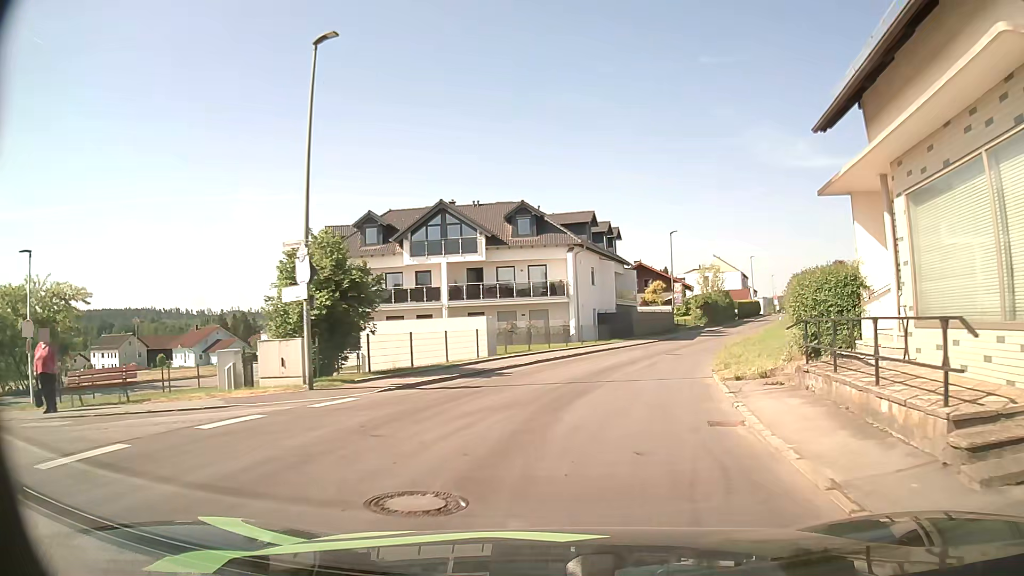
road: tertiary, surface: asphalt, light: Day
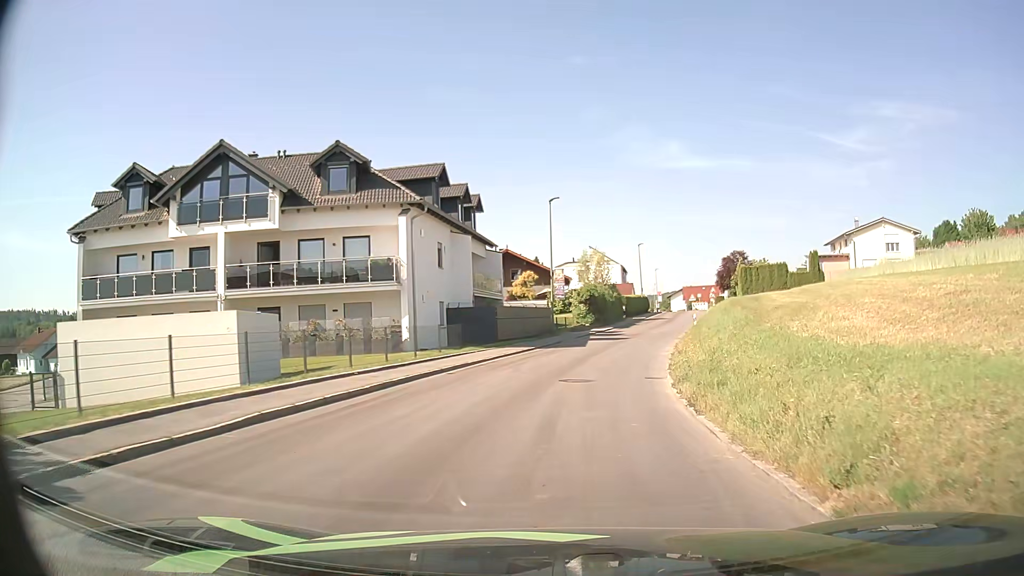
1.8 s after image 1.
(+1.6, +14.2) m; +12°
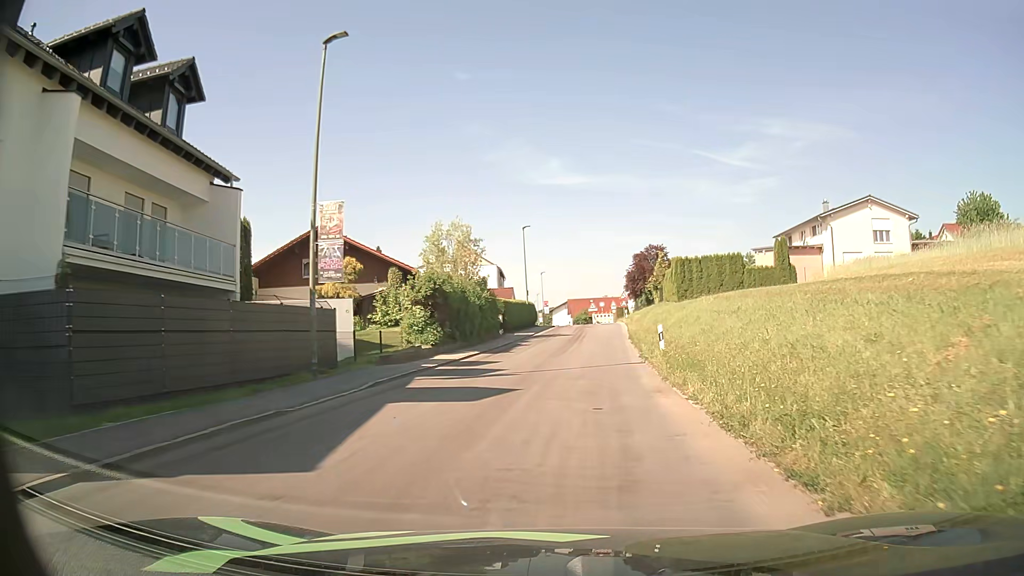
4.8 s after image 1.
(+2.6, +24.5) m; +10°
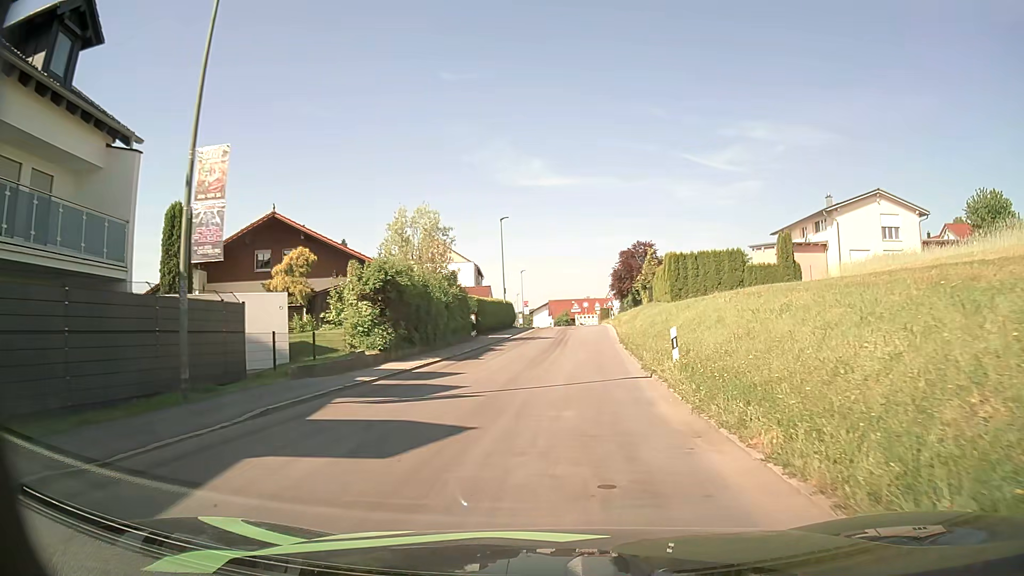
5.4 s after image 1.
(+0.1, +5.0) m; +2°
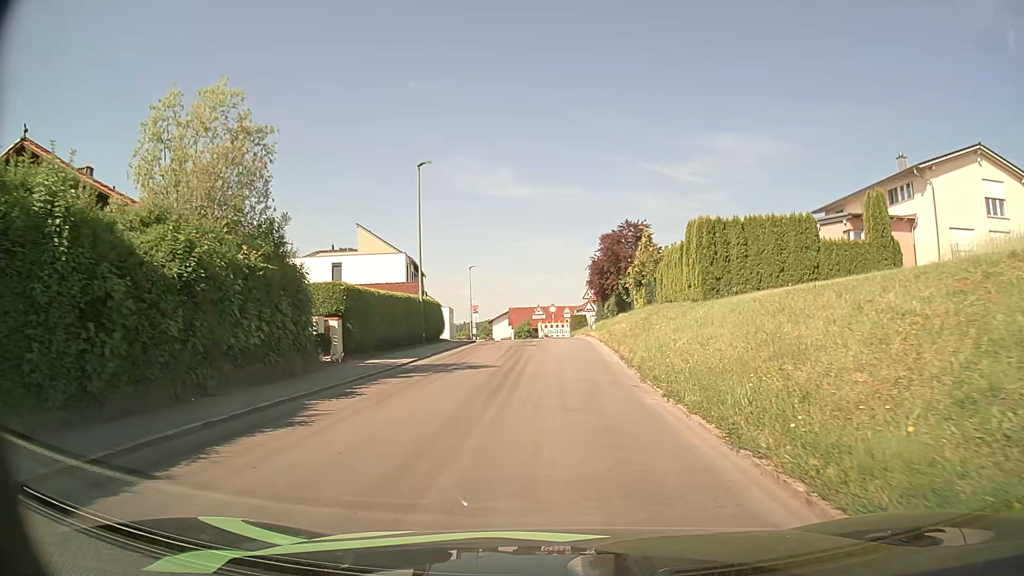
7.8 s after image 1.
(+0.7, +19.3) m; +3°
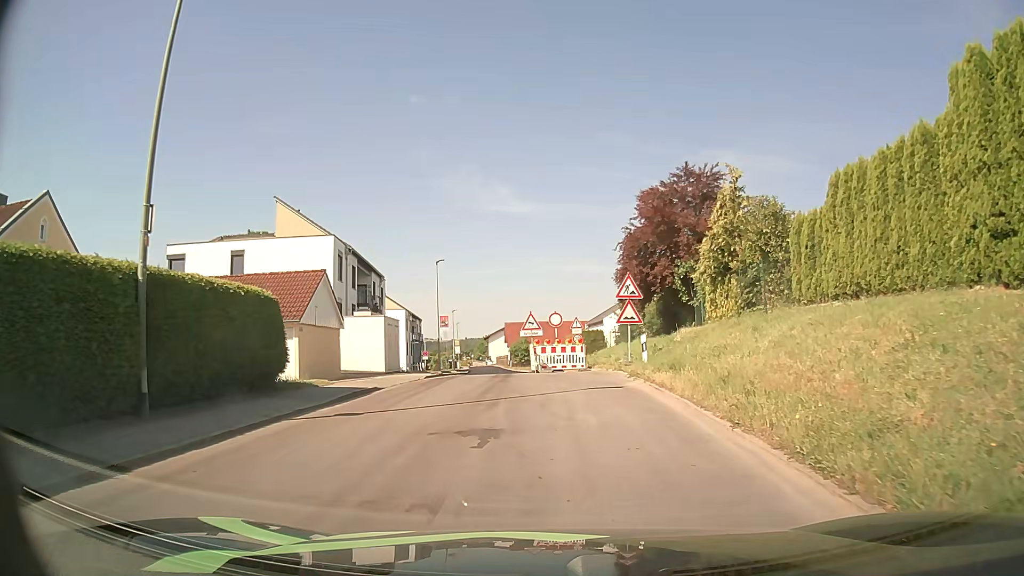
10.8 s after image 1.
(+0.1, +21.0) m; 0°
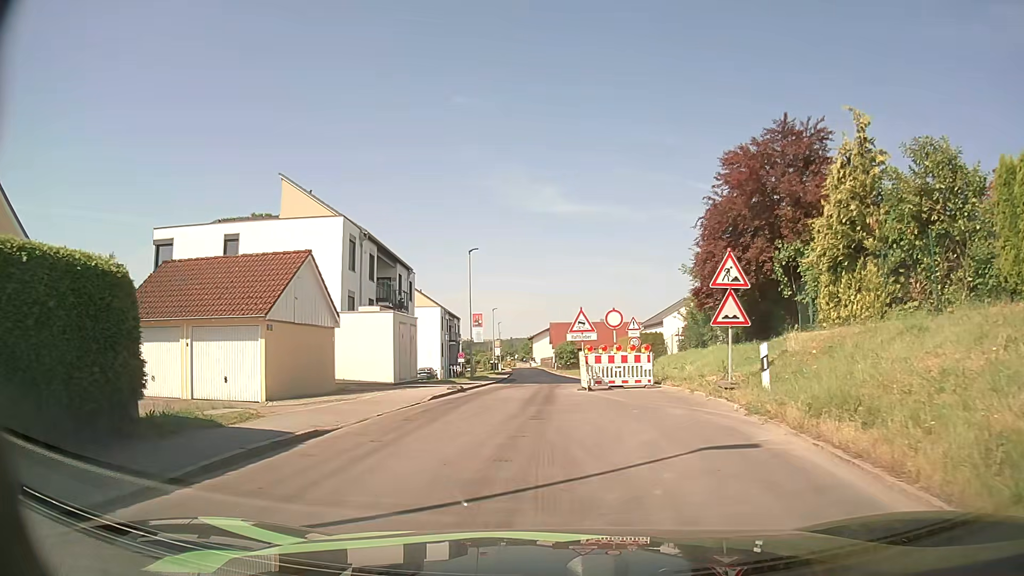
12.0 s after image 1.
(-0.2, +6.9) m; -3°
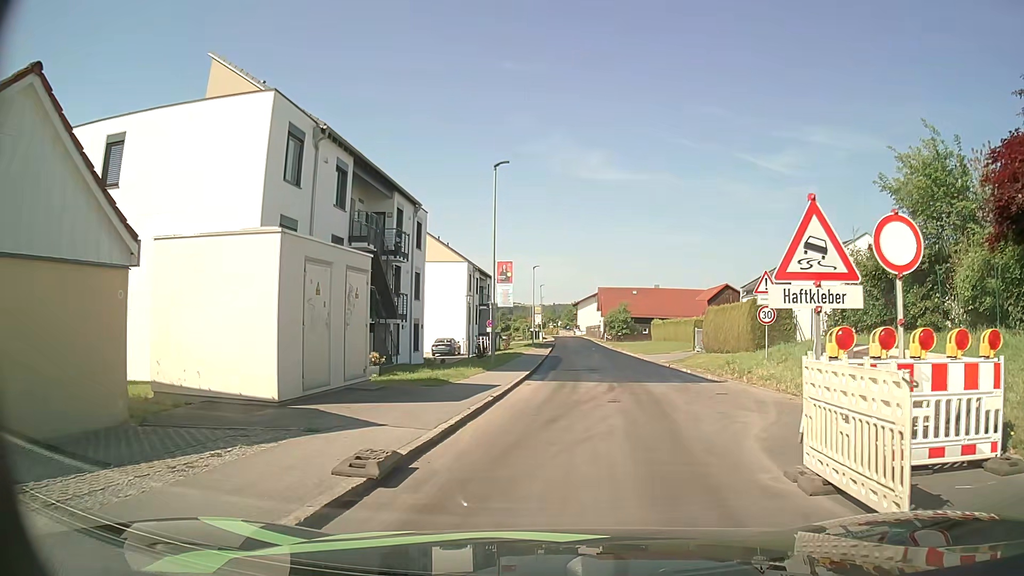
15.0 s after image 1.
(-1.0, +14.9) m; -4°
